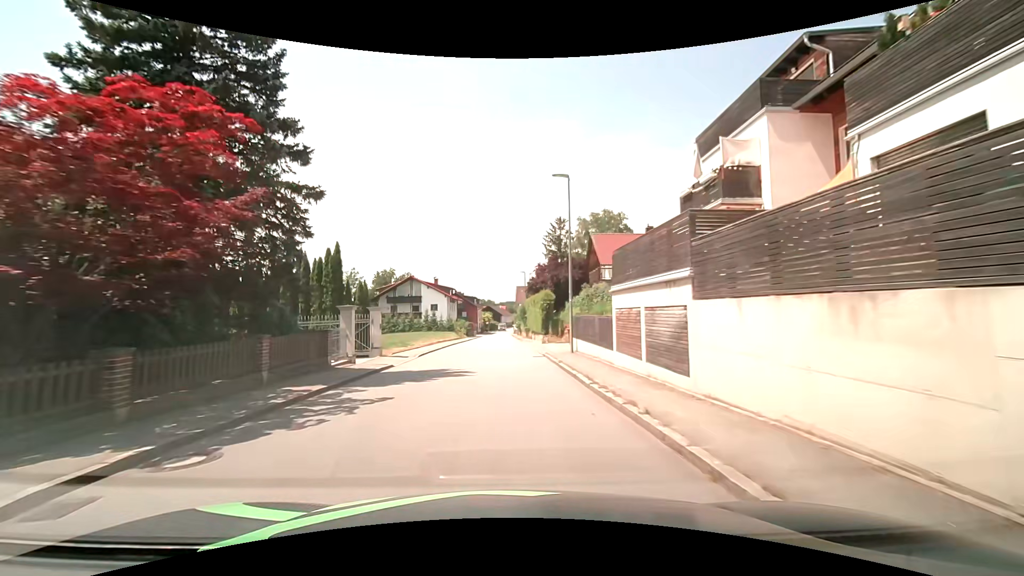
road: secondary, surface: asphalt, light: Day
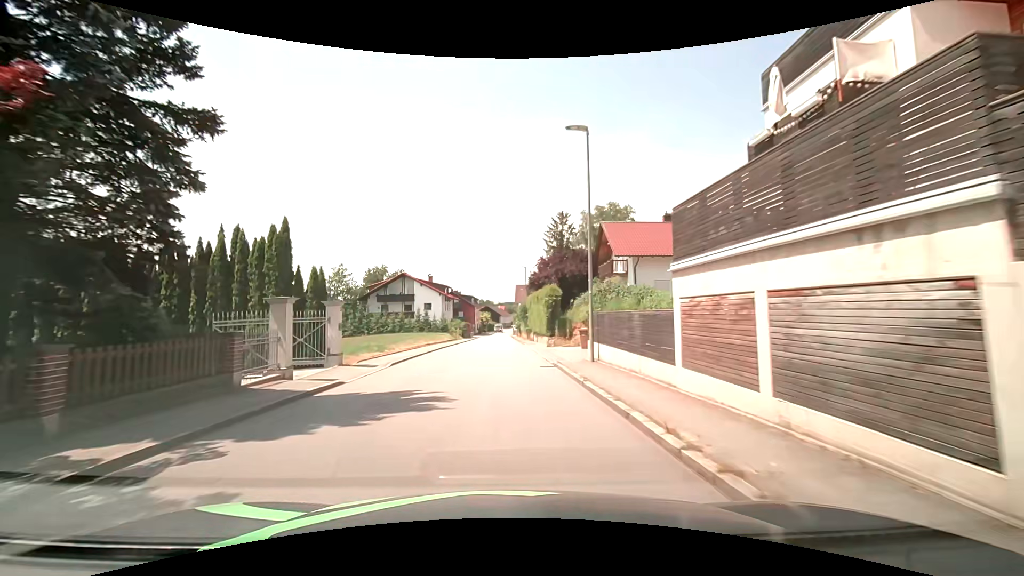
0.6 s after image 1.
(0.0, +5.7) m; -1°
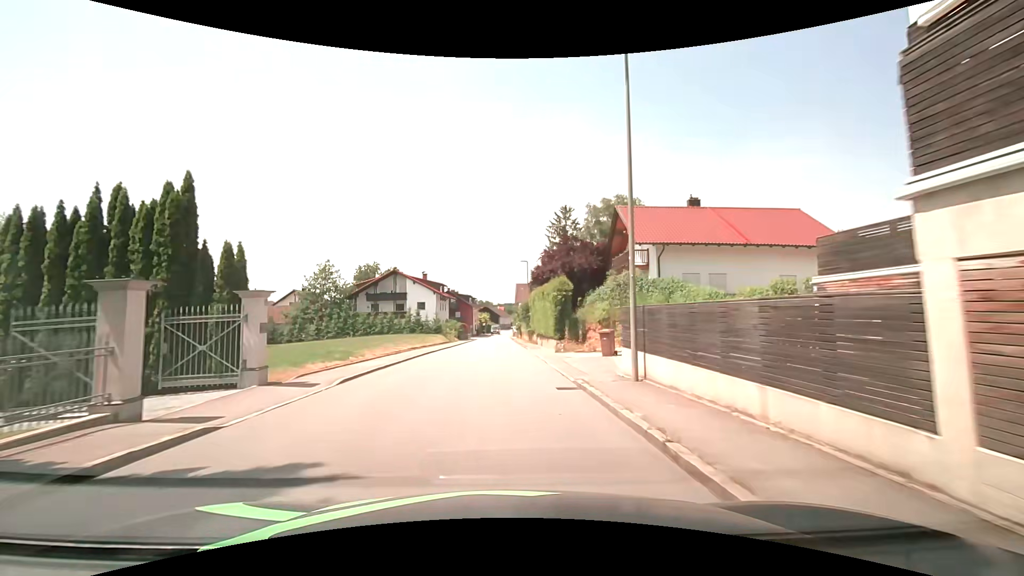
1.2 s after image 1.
(+0.1, +5.8) m; 0°
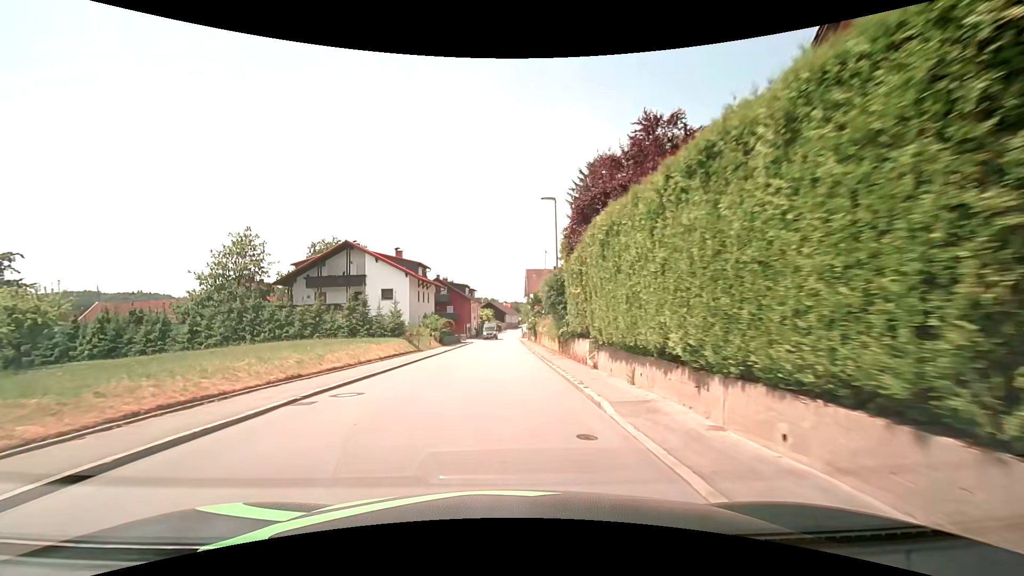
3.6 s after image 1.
(+0.2, +24.6) m; 0°
(0, +10) (0, +20) (0, +30) (0, +40) (0, +50) (0, +60) (0, +70) (0, +80) (0, +90) (0, +100) m
